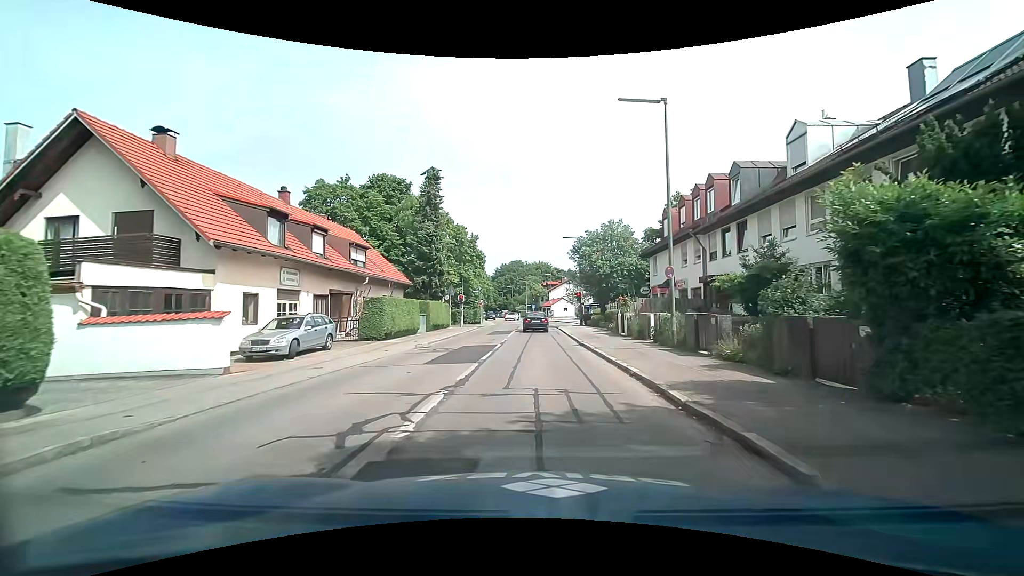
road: tertiary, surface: asphalt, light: Day
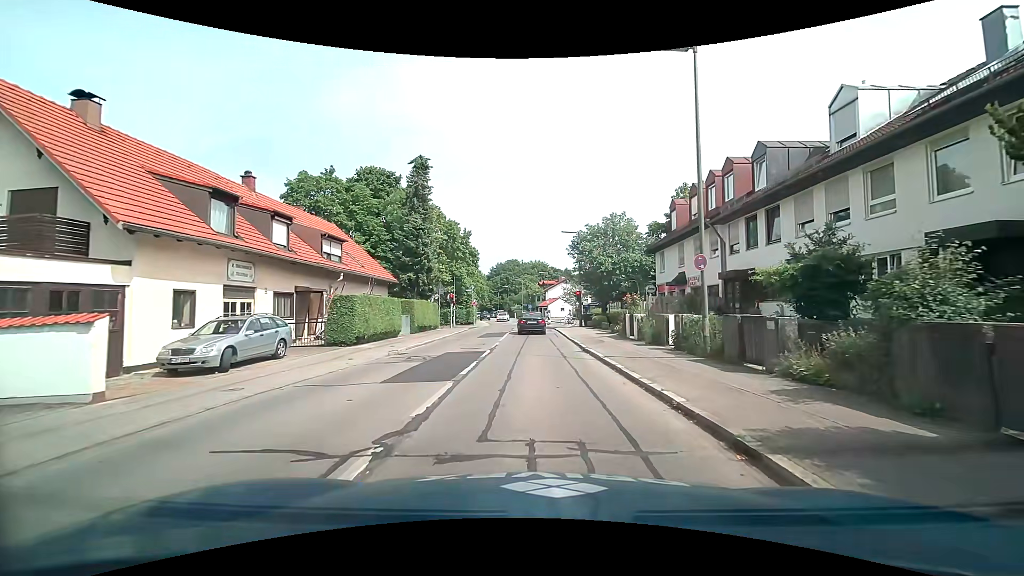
(0.0, +3.4) m; 0°
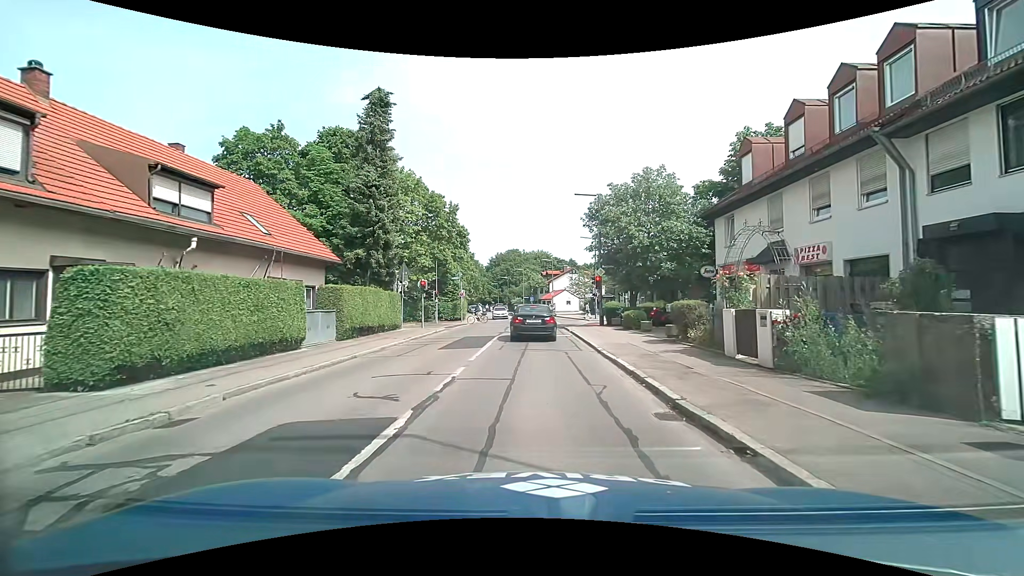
(0.0, +11.9) m; -1°
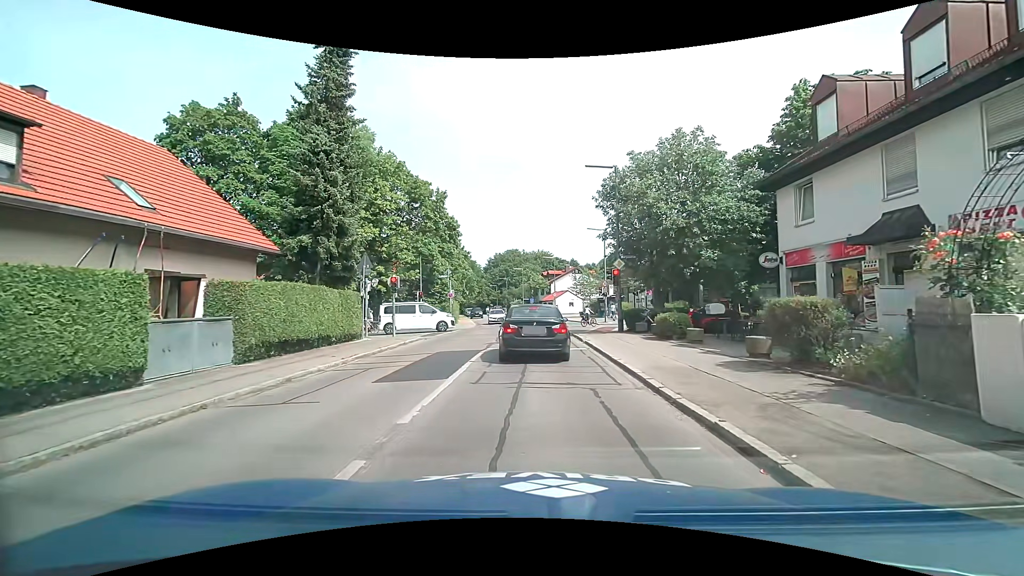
(+0.1, +6.5) m; +2°
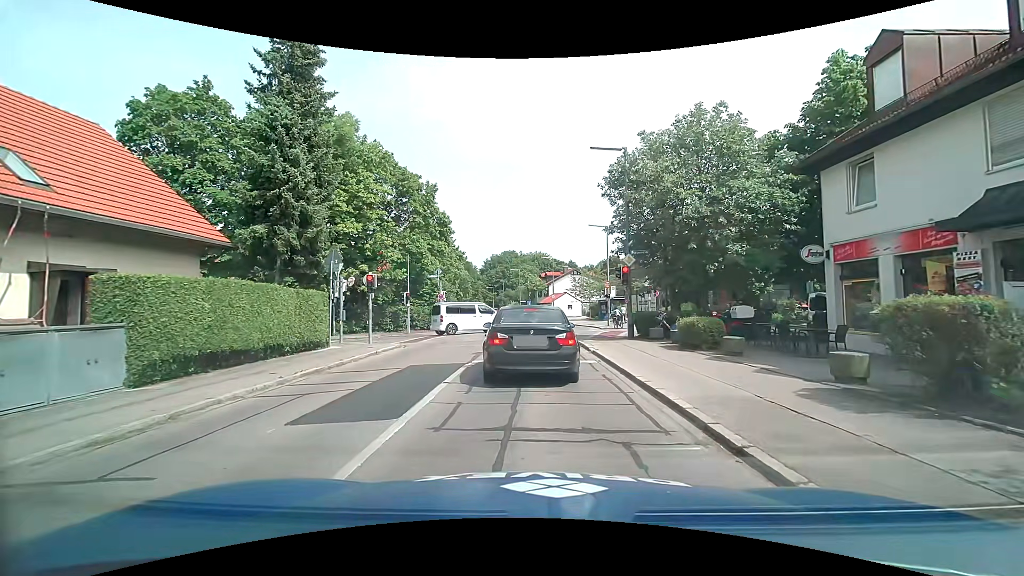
(0.0, +3.1) m; 0°
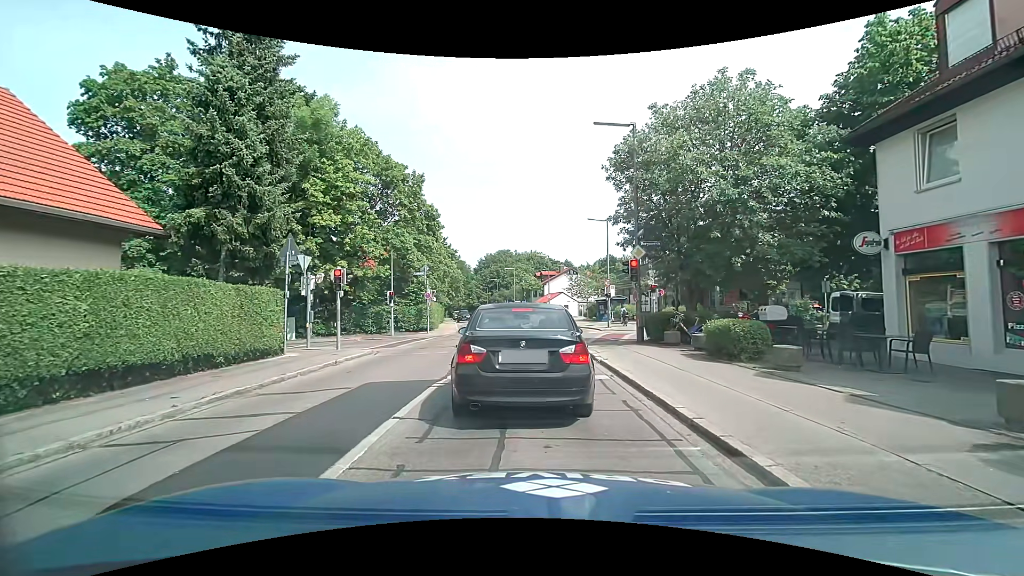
(0.0, +2.8) m; -2°
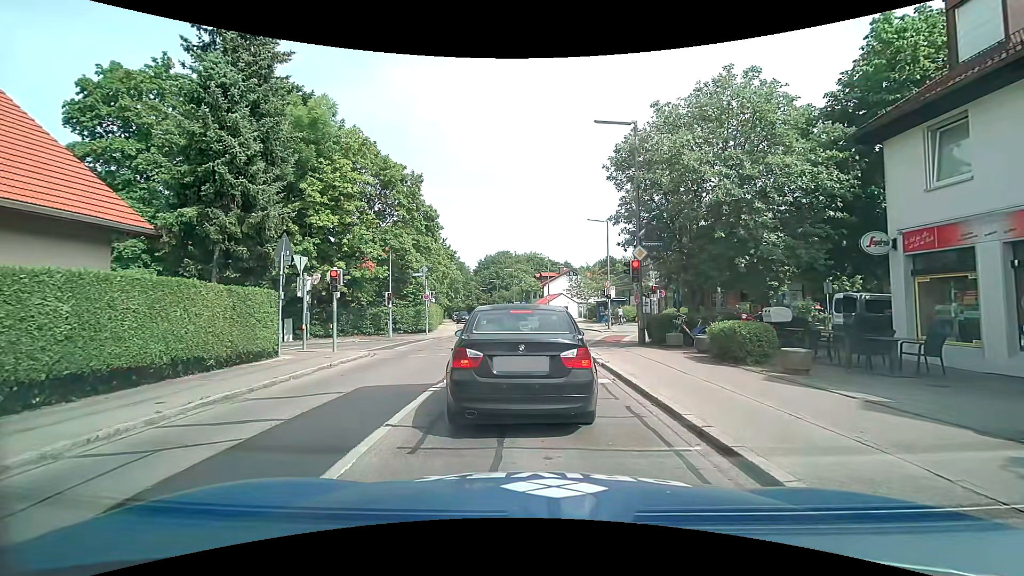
(0.0, +0.4) m; 0°
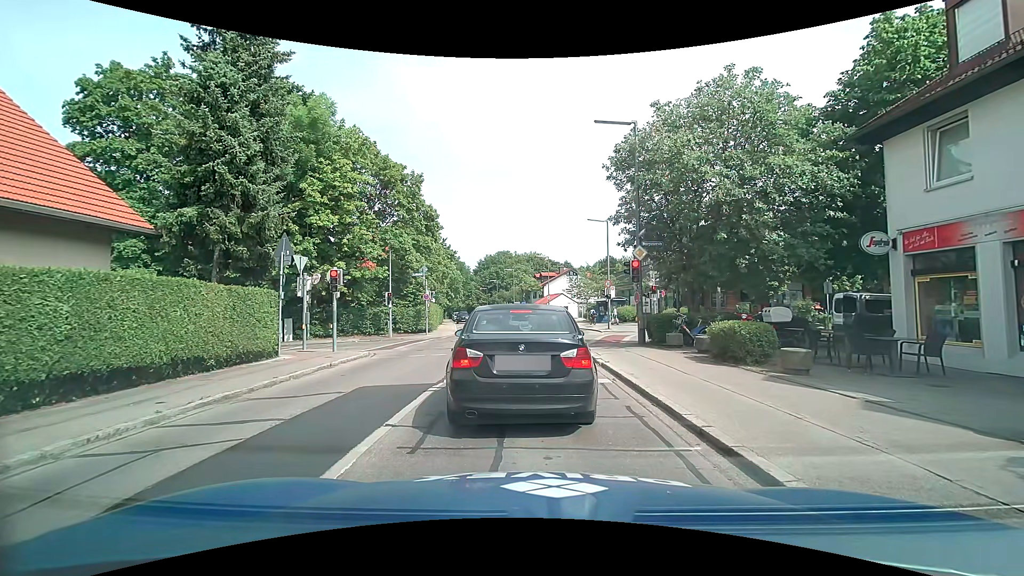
(0.0, 0.0) m; 0°
